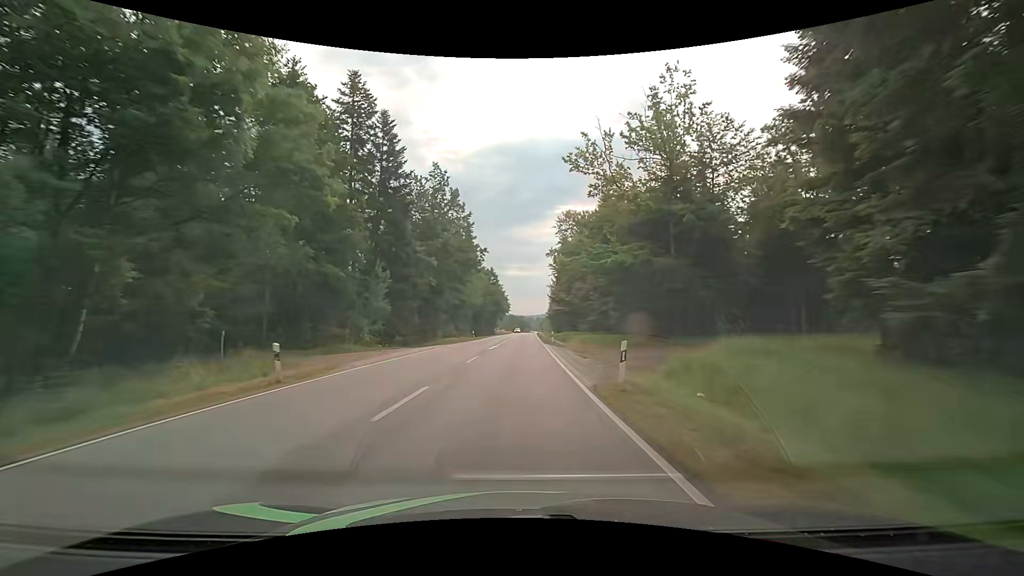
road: secondary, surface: asphalt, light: Day
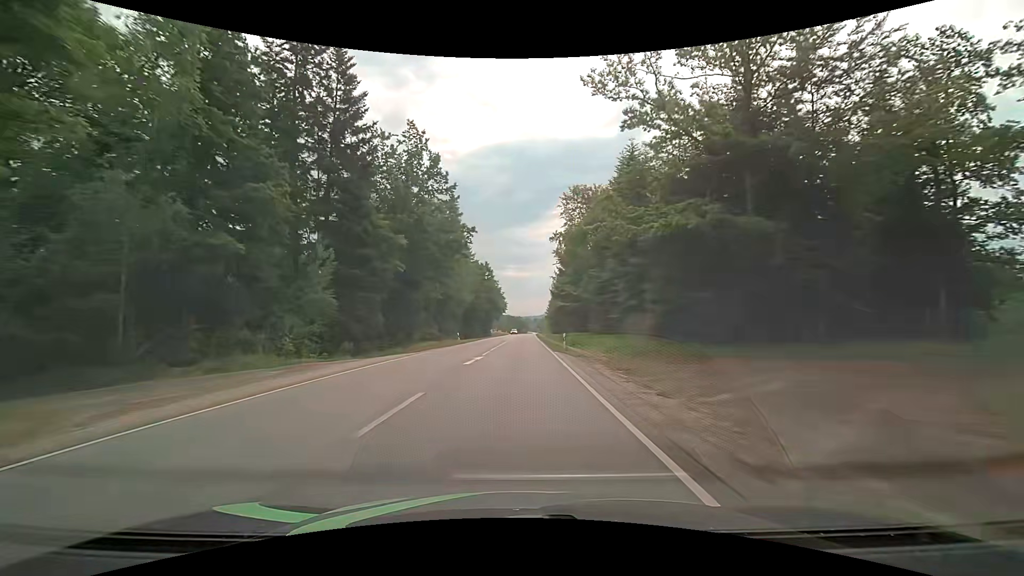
(0.0, +12.9) m; +1°
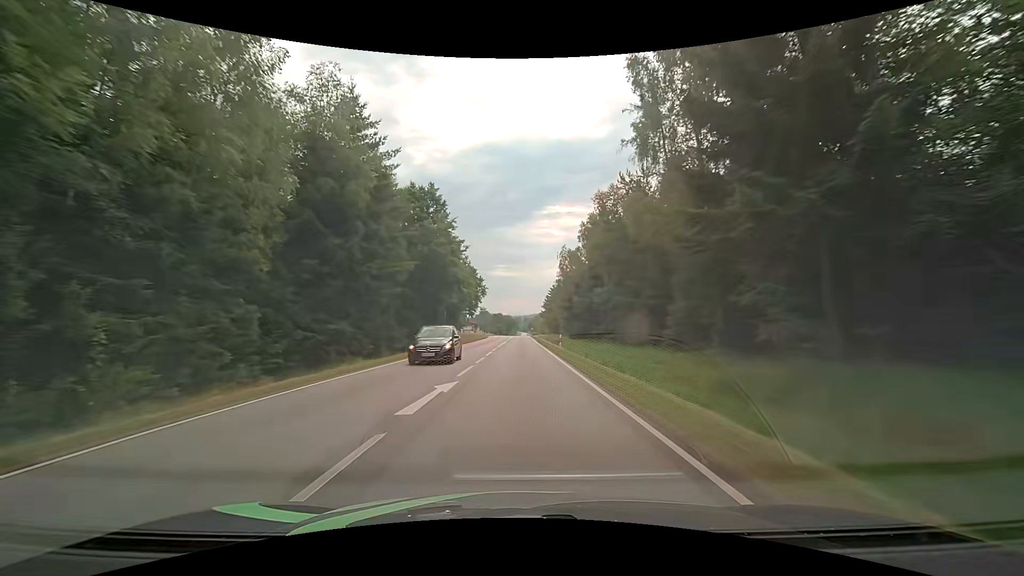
(+0.3, +64.8) m; +1°
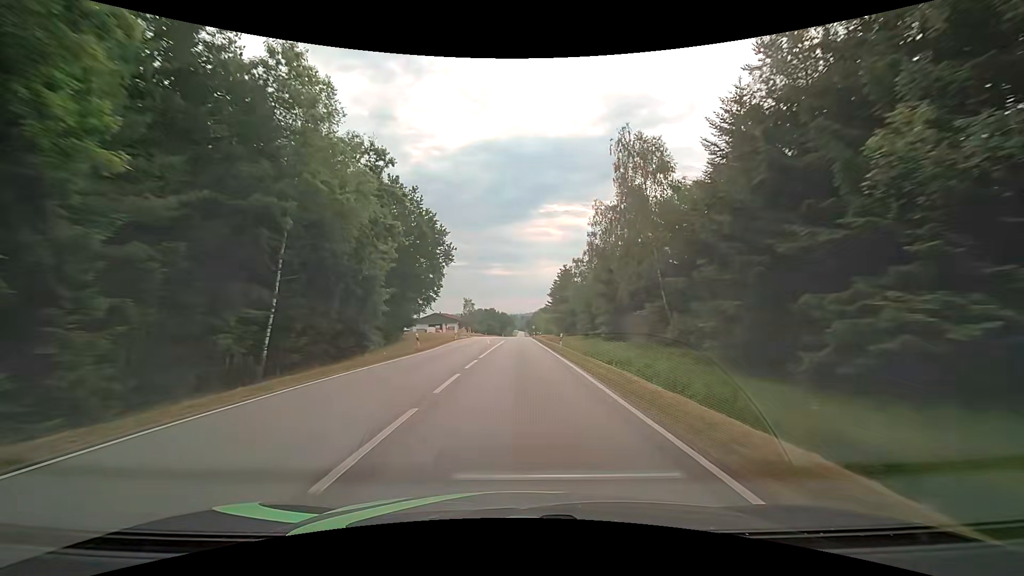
(+0.3, +52.4) m; +1°
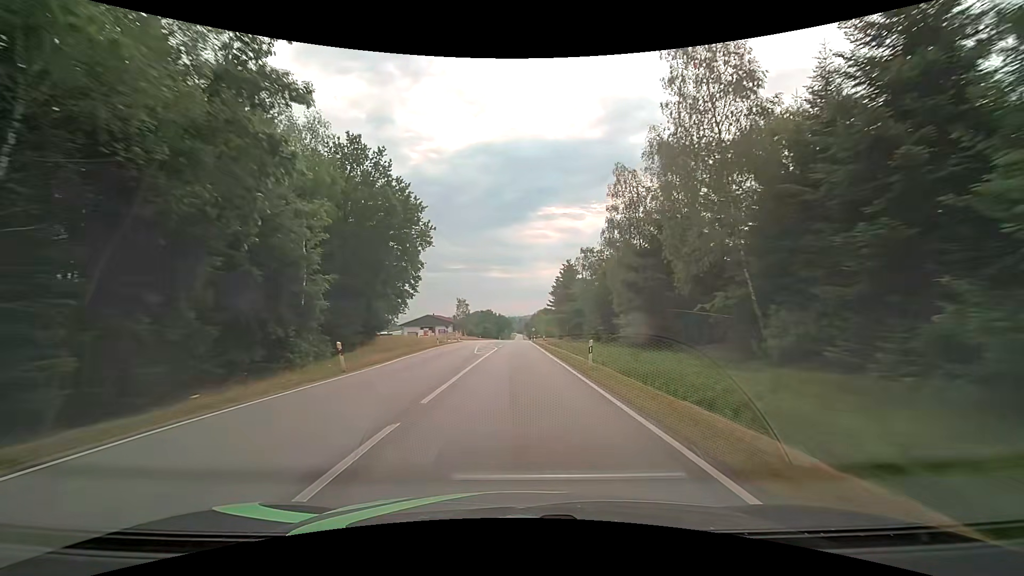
(0.0, +13.2) m; -1°
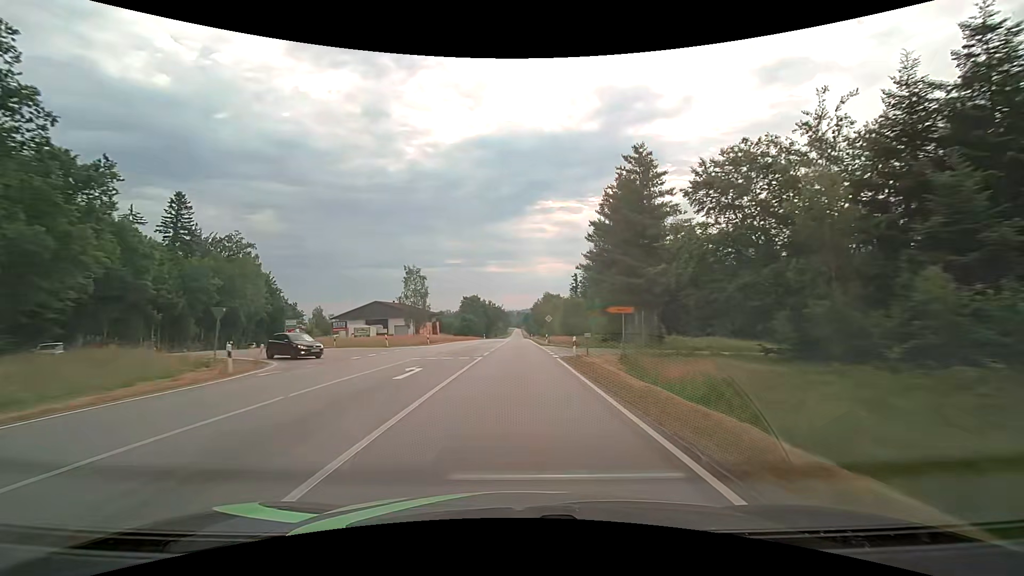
(+1.1, +66.5) m; +1°
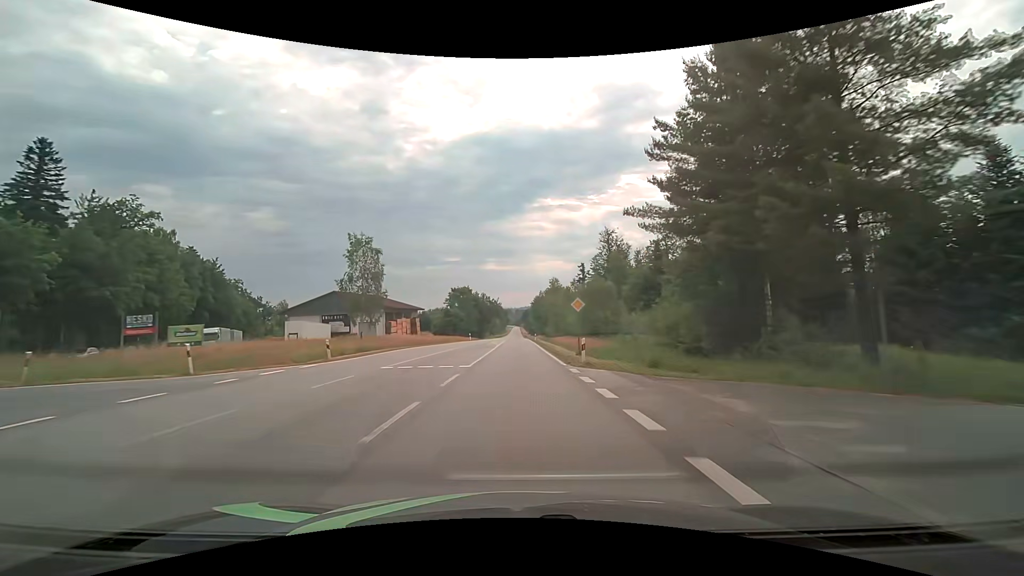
(0.0, +27.0) m; 0°
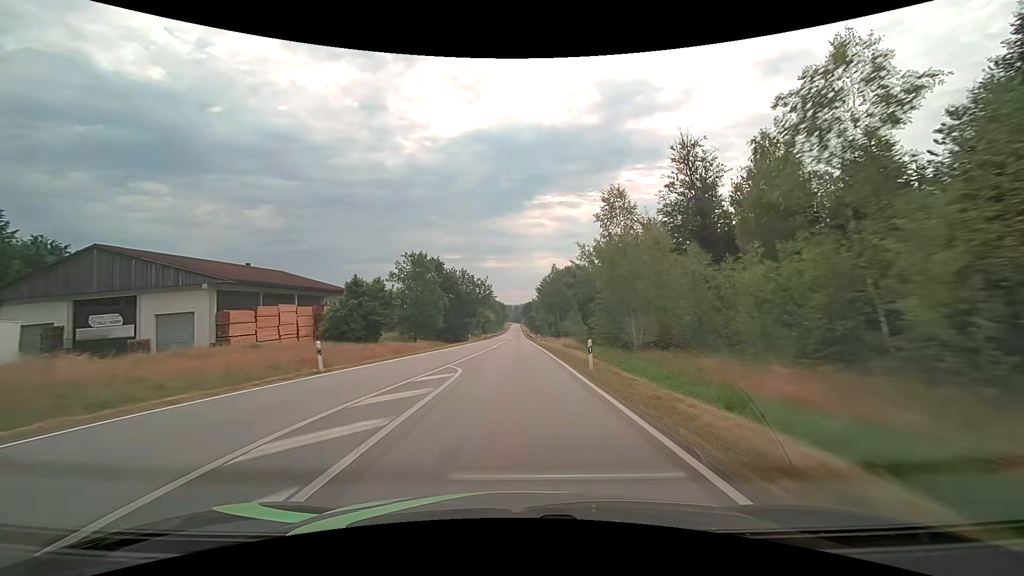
(0.0, +54.8) m; 0°
(0, +10) (0, +20) (0, +30) (0, +40) (0, +50) (0, +60) (0, +70) (0, +80) (0, +90) (0, +100) m
